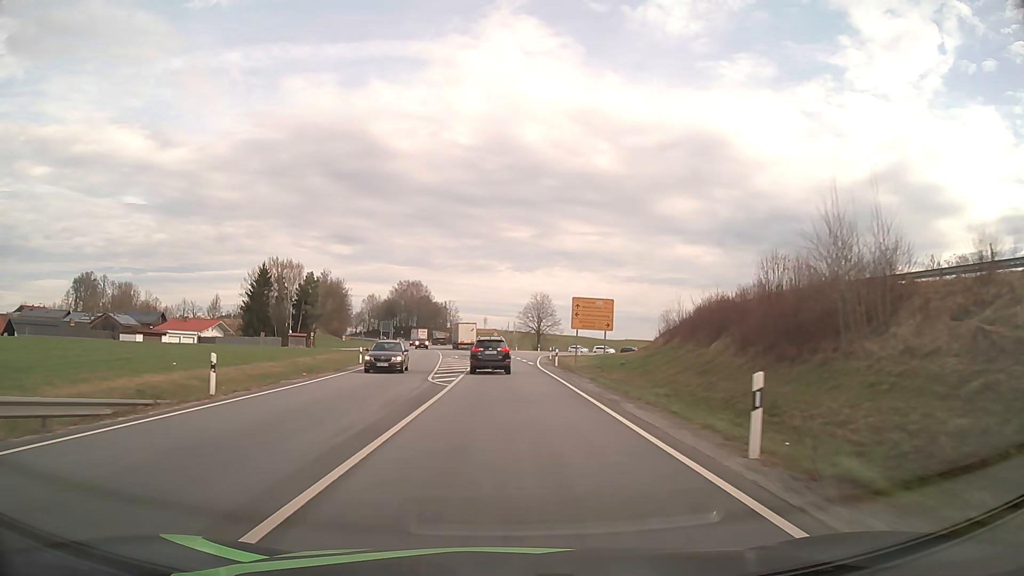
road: primary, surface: asphalt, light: Day
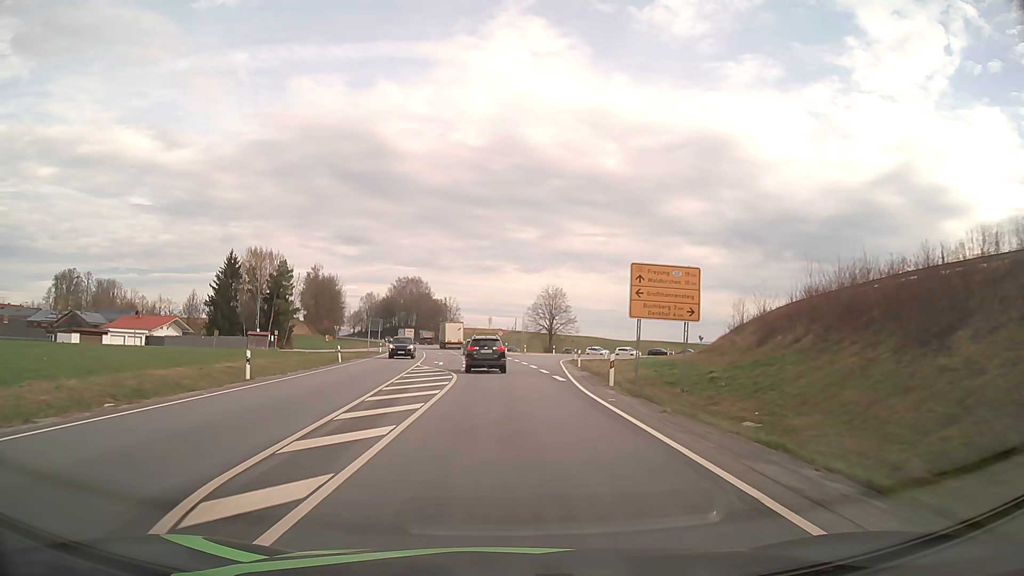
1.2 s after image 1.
(-0.1, +20.0) m; 0°
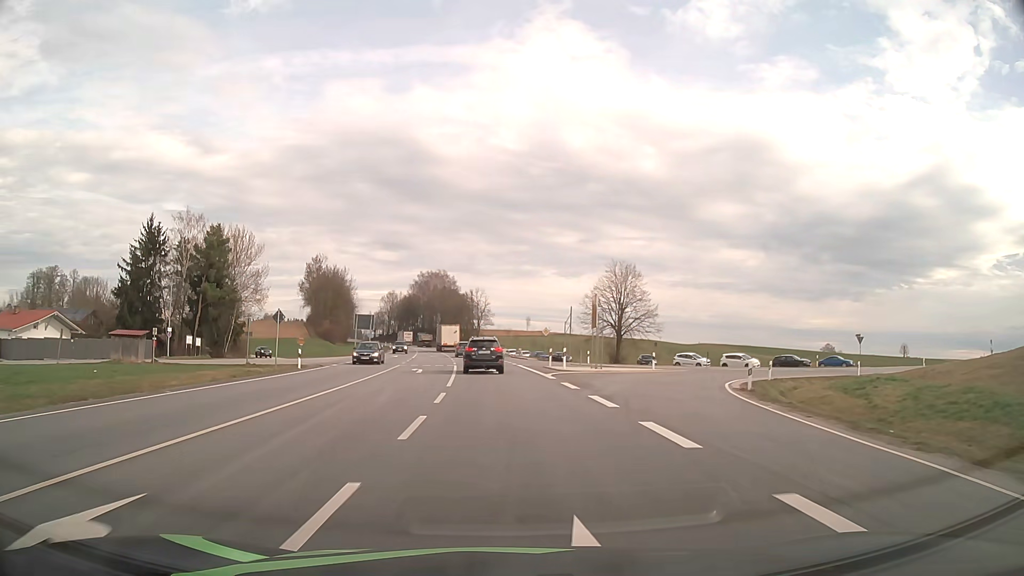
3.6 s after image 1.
(-0.9, +40.2) m; -3°
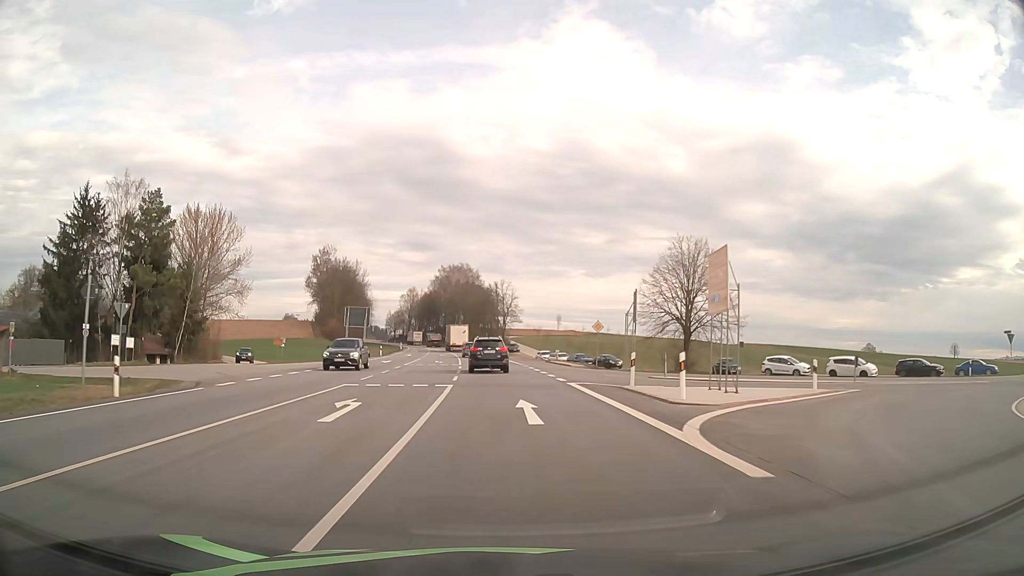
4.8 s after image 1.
(-0.4, +20.1) m; -2°
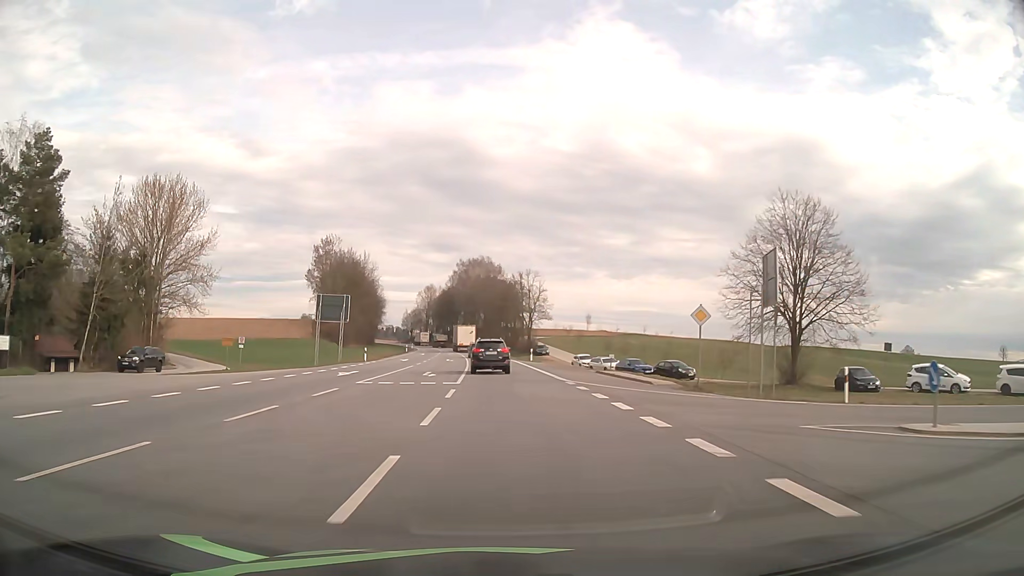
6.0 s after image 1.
(-0.4, +19.9) m; -2°
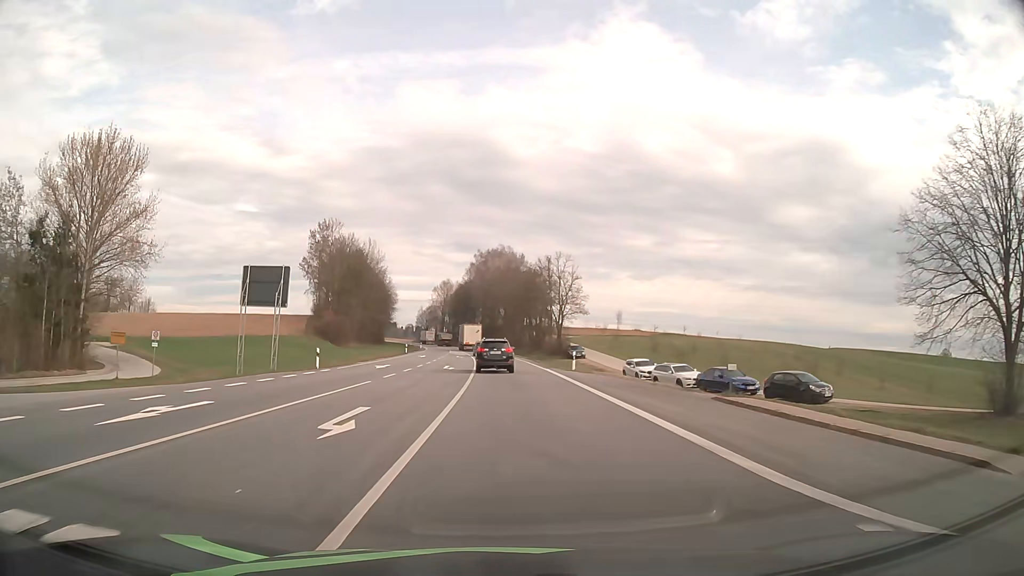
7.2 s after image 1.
(-0.3, +19.9) m; -2°
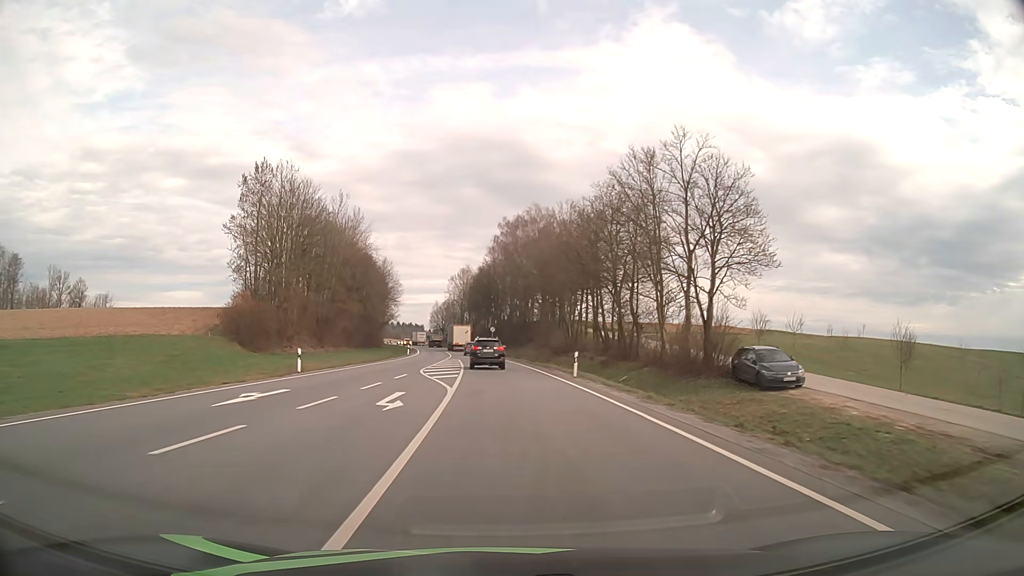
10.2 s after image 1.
(-0.9, +50.4) m; -3°
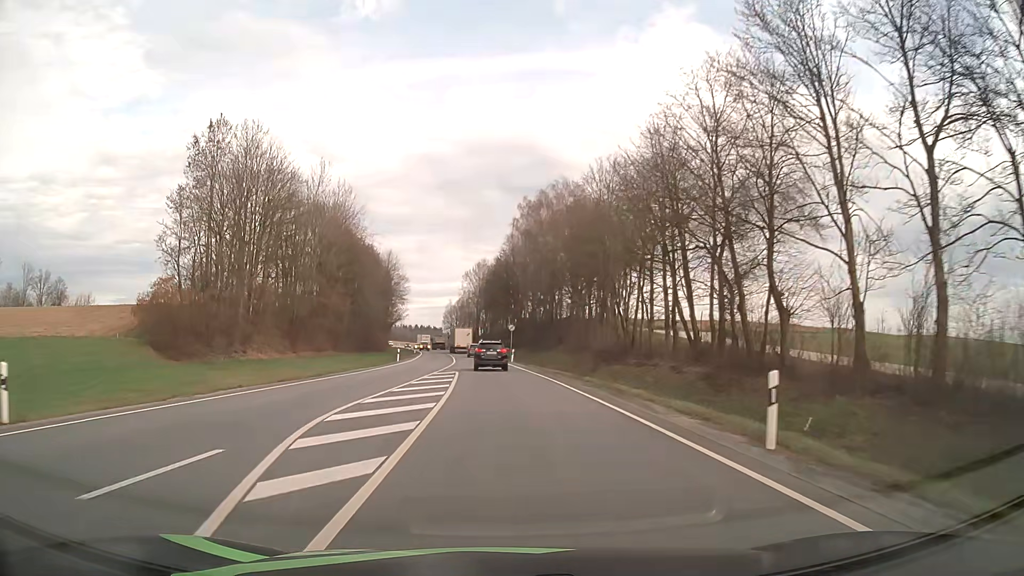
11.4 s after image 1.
(-0.3, +20.6) m; -2°
(0, +10) (0, +20) (-1, +30) (-1, +40) (-2, +50) (-2, +60) (-3, +70) (-4, +80) (-5, +90) (-6, +100) m
